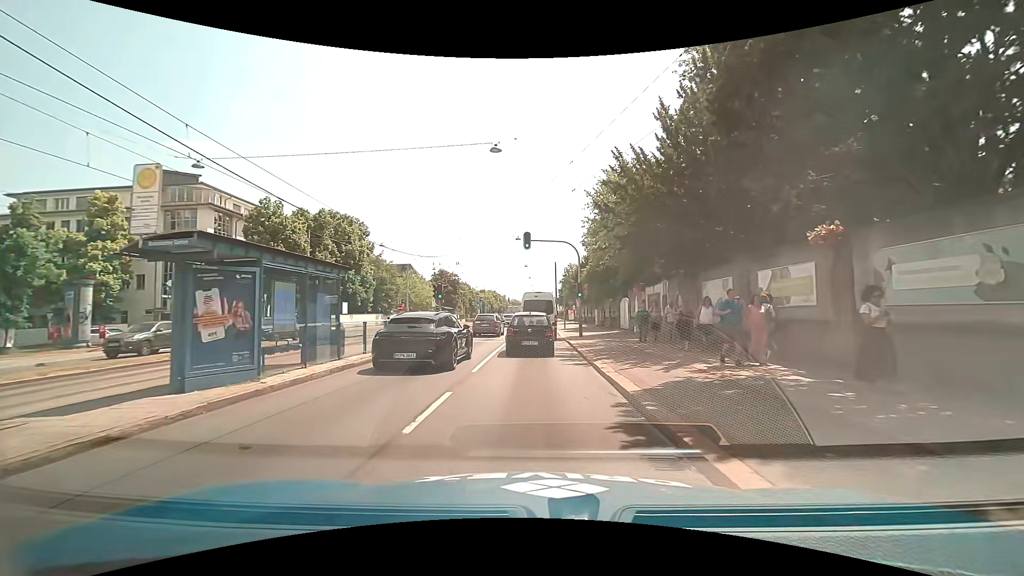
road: primary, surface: asphalt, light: Day
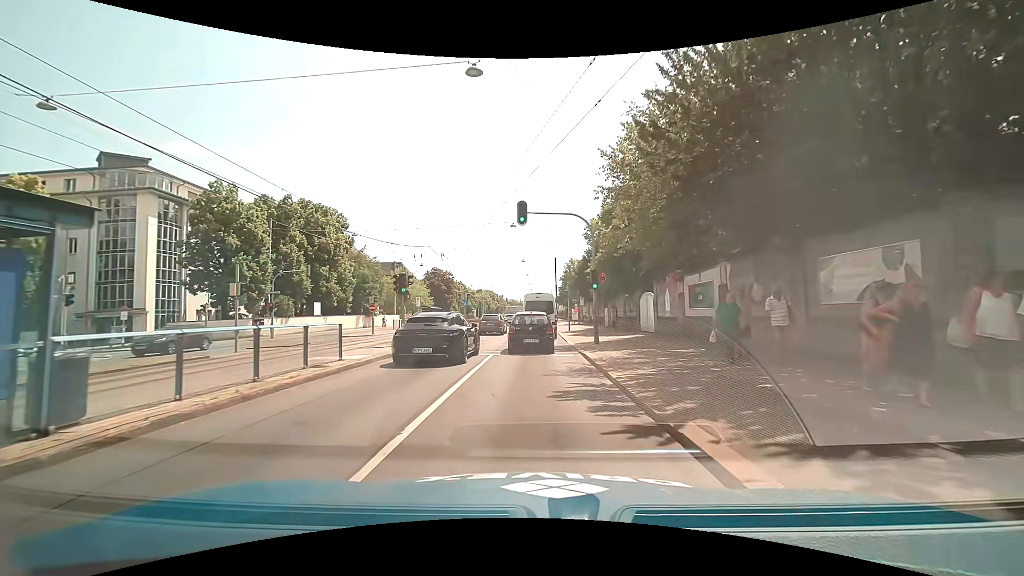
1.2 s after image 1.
(0.0, +8.4) m; -1°
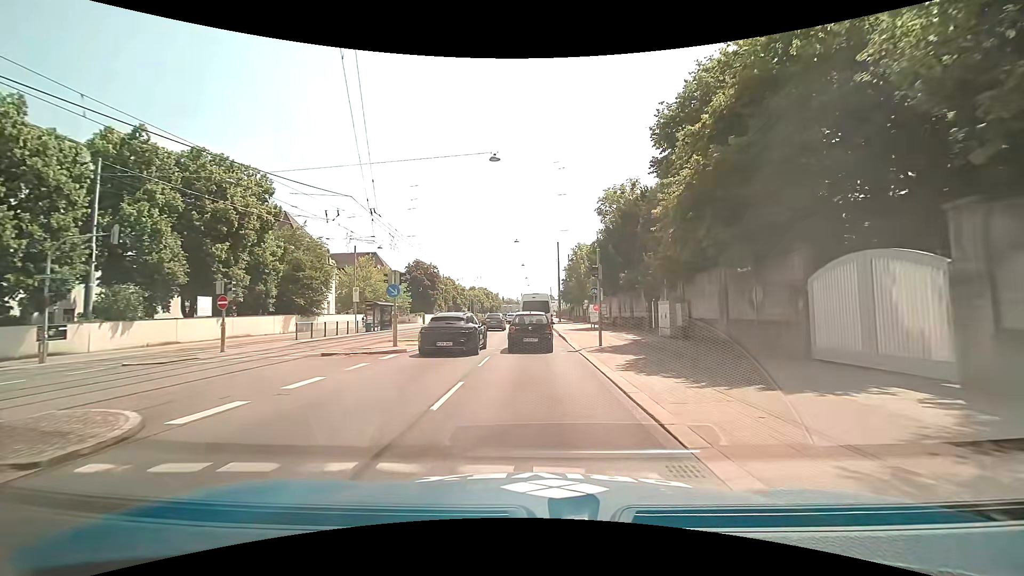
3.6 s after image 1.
(+0.5, +20.2) m; +1°
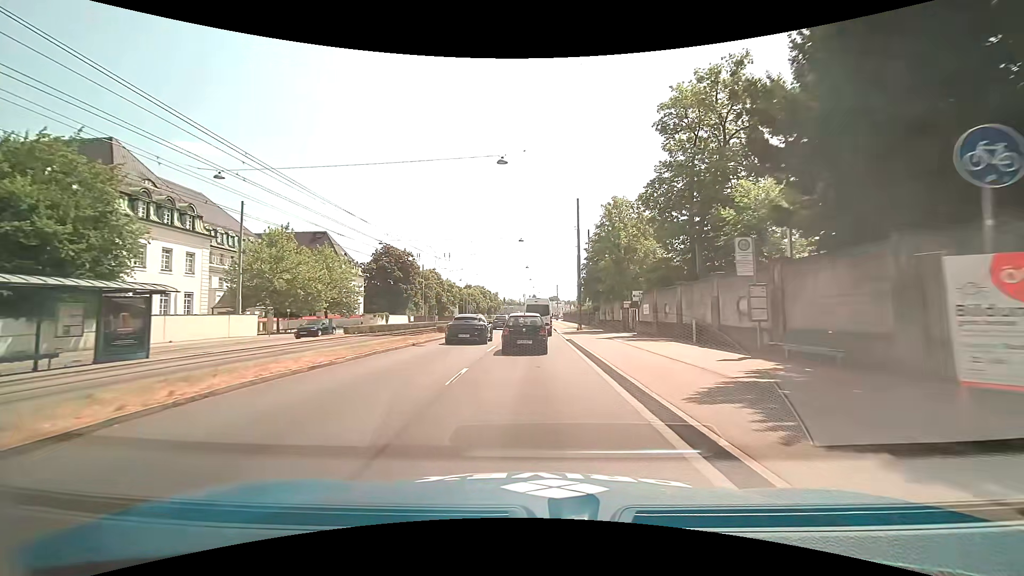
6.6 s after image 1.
(0.0, +30.6) m; -1°
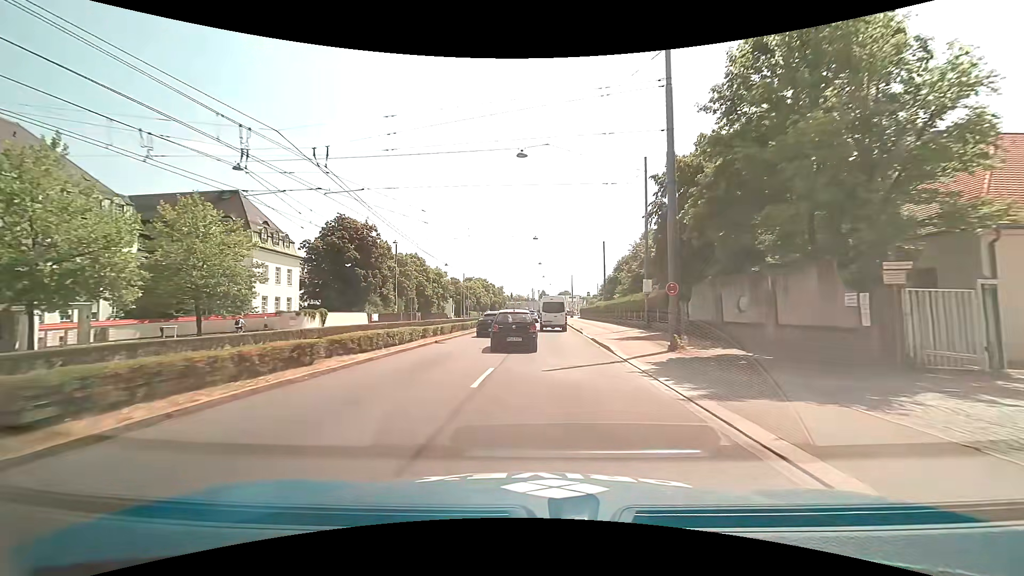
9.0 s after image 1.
(-0.2, +29.3) m; -1°
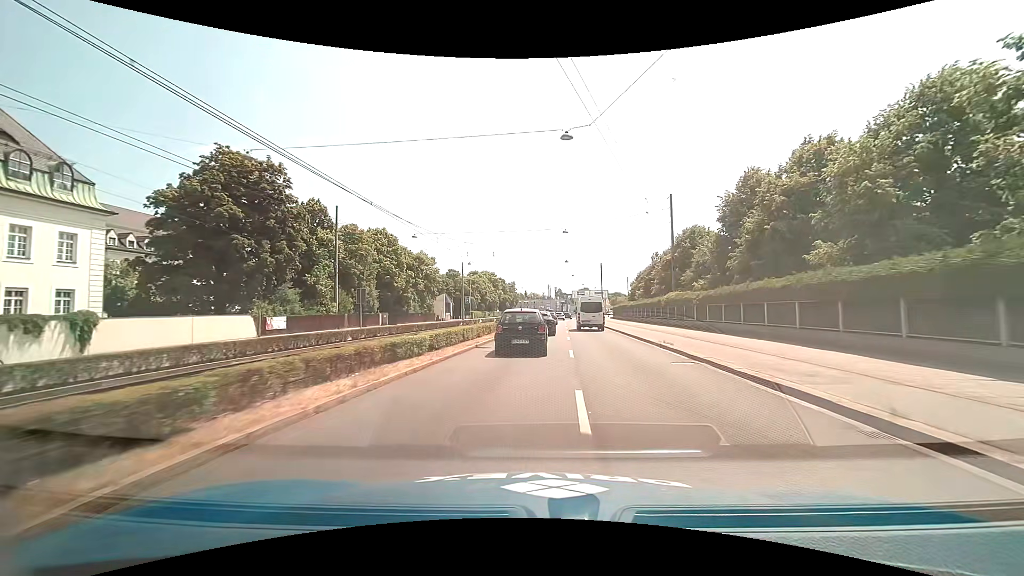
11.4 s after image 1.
(-0.6, +32.1) m; -1°
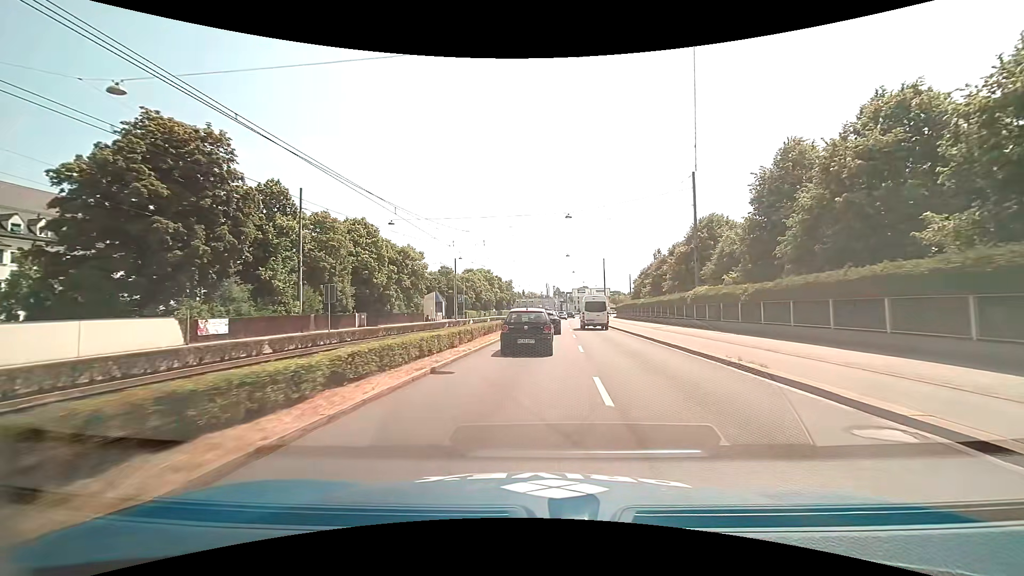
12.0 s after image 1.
(-0.1, +7.8) m; -1°
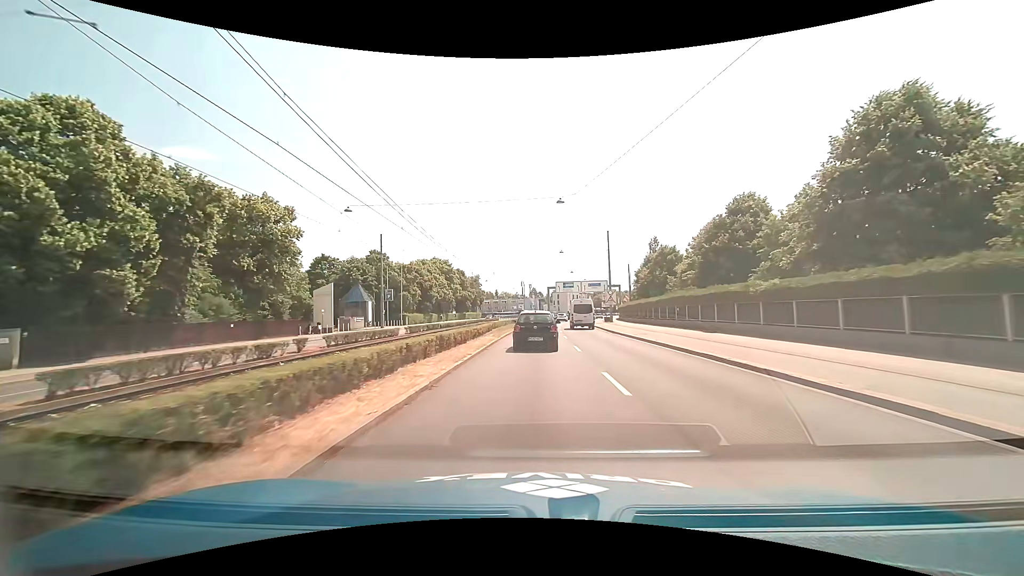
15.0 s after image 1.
(+1.3, +37.2) m; +3°
(0, +10) (0, +20) (0, +30) (0, +40) (+1, +50) (+1, +60) (+2, +70) (+3, +80) (+4, +90) (+6, +100) m
